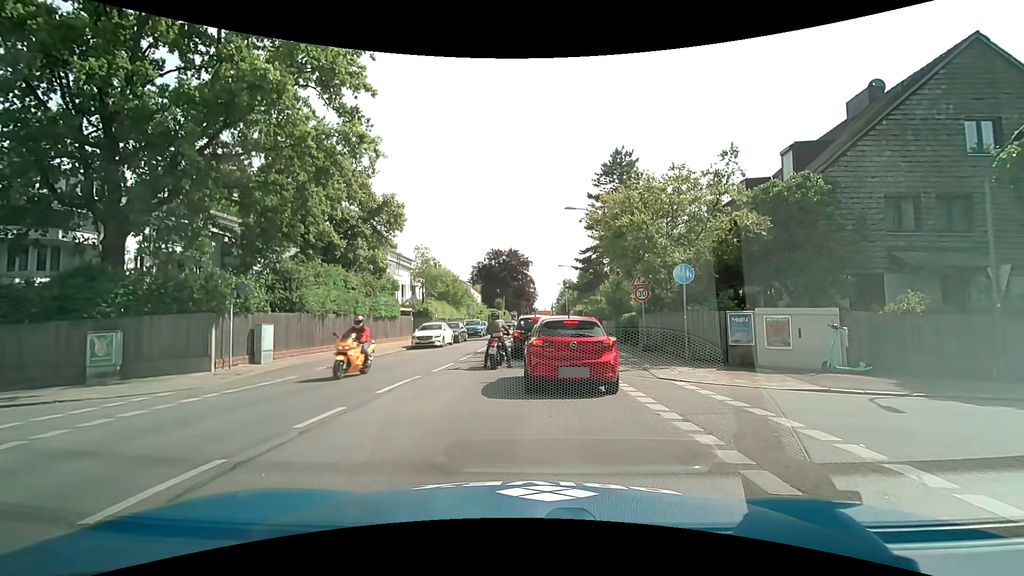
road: secondary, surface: asphalt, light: Day
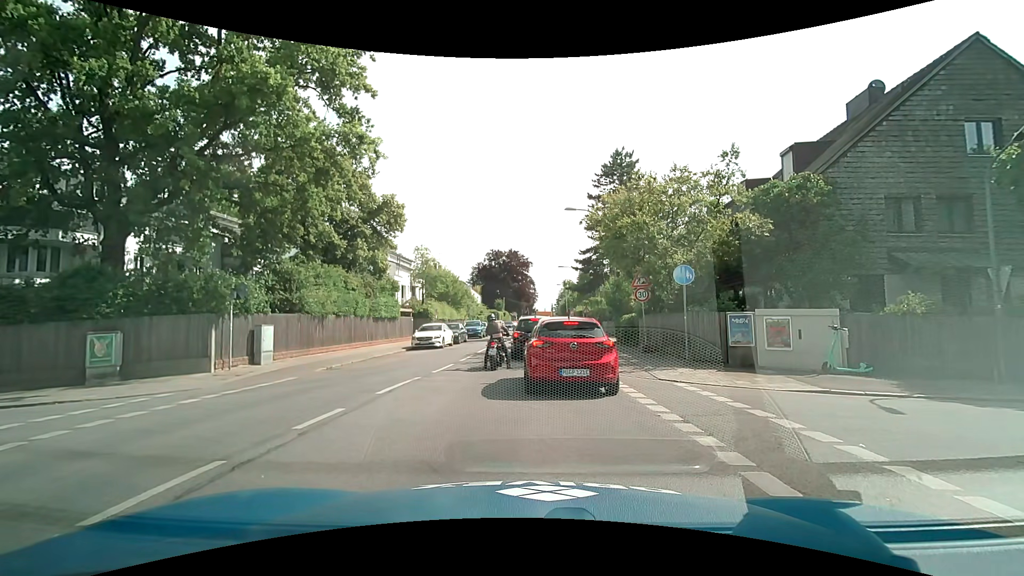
(0.0, +0.1) m; 0°
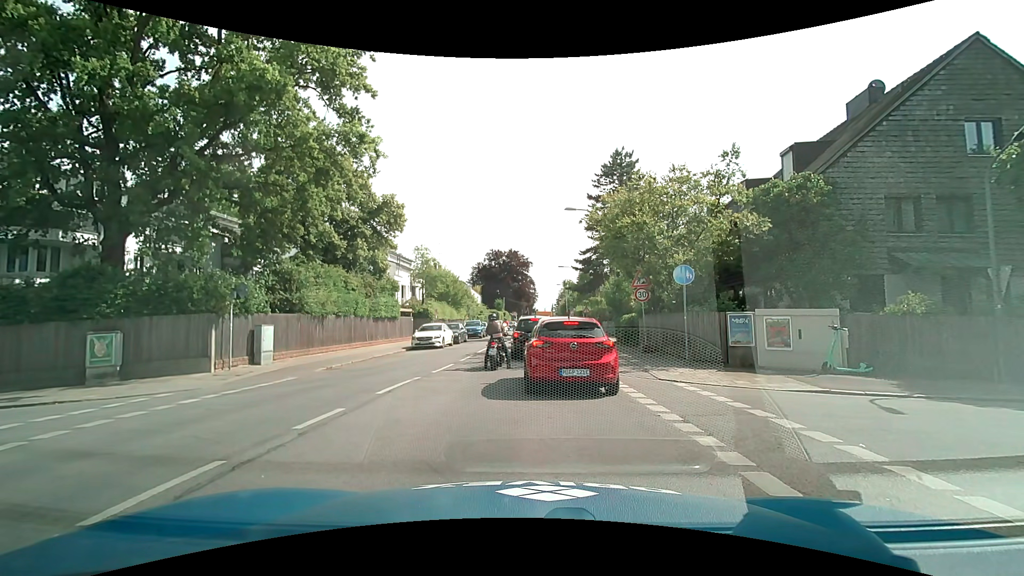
(0.0, 0.0) m; 0°
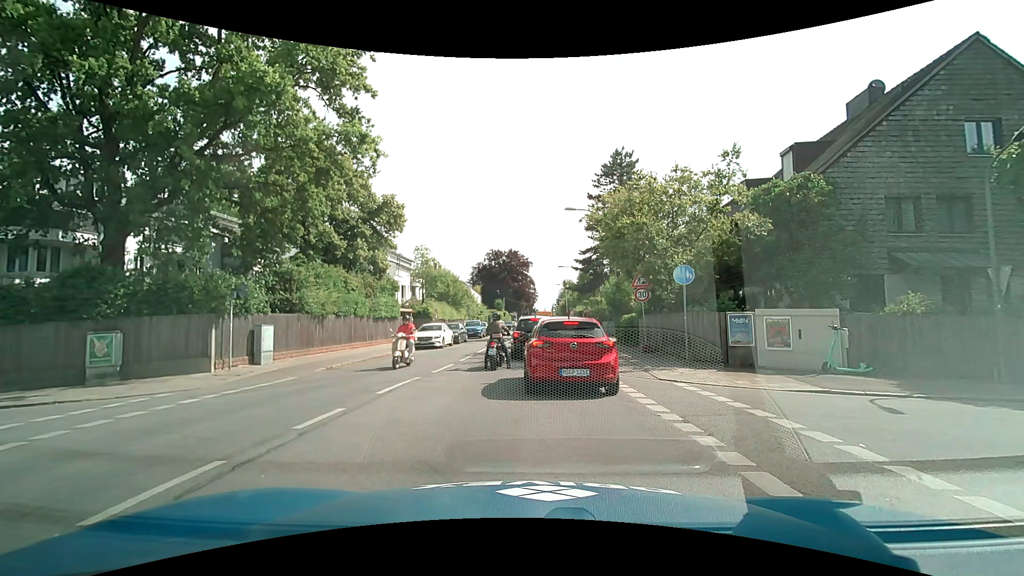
(0.0, 0.0) m; 0°
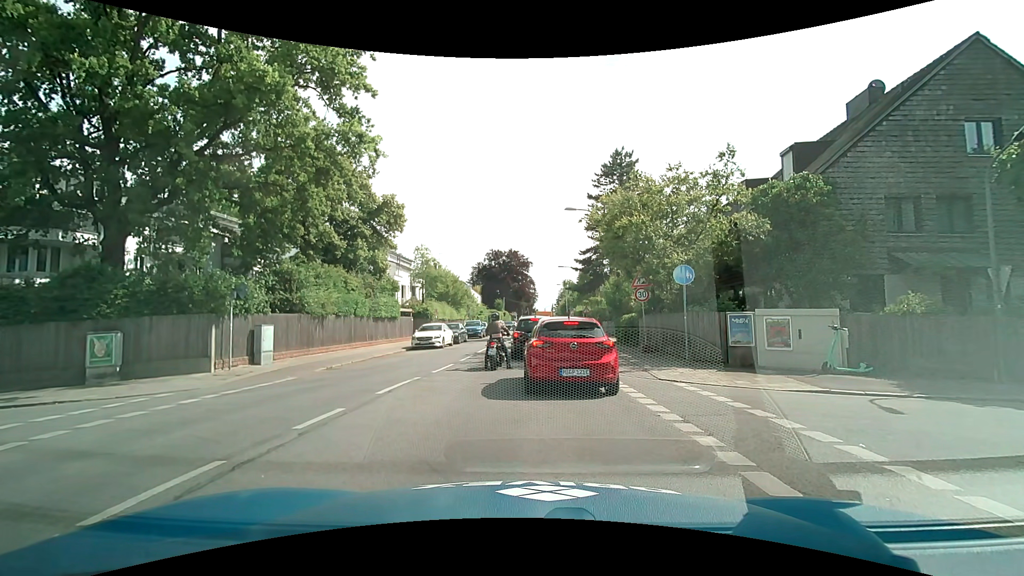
(0.0, 0.0) m; 0°
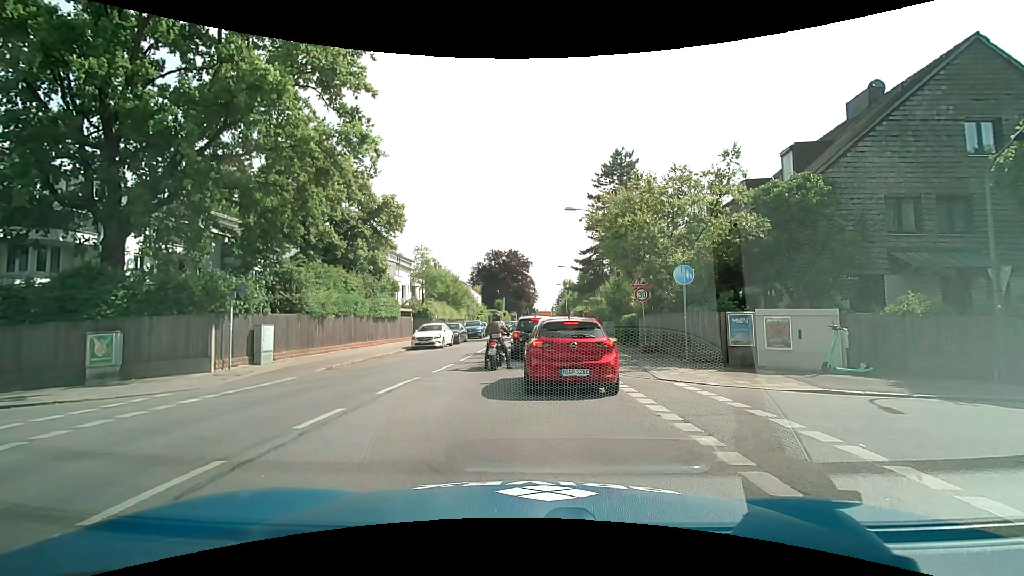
(0.0, 0.0) m; 0°
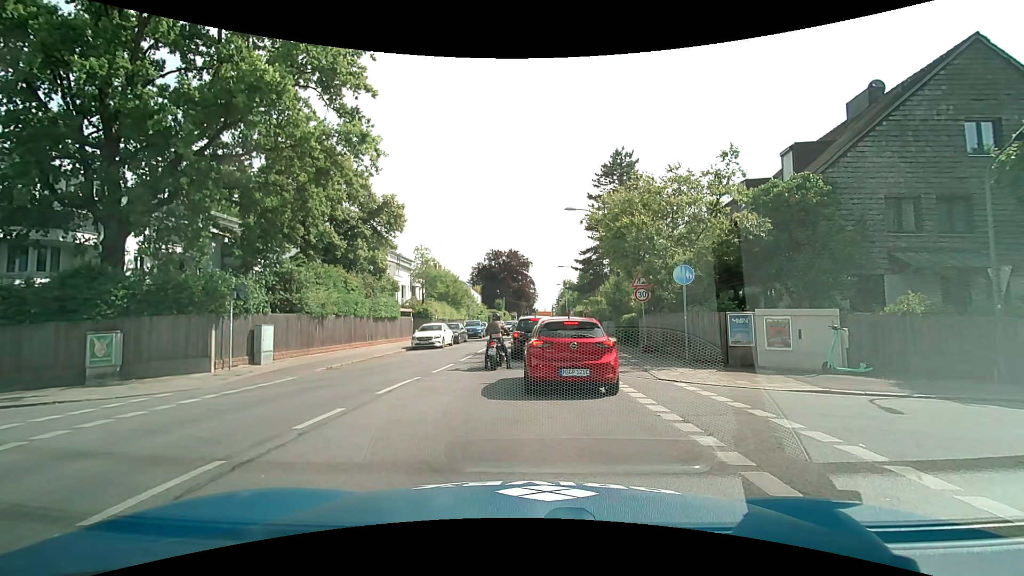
(0.0, 0.0) m; 0°
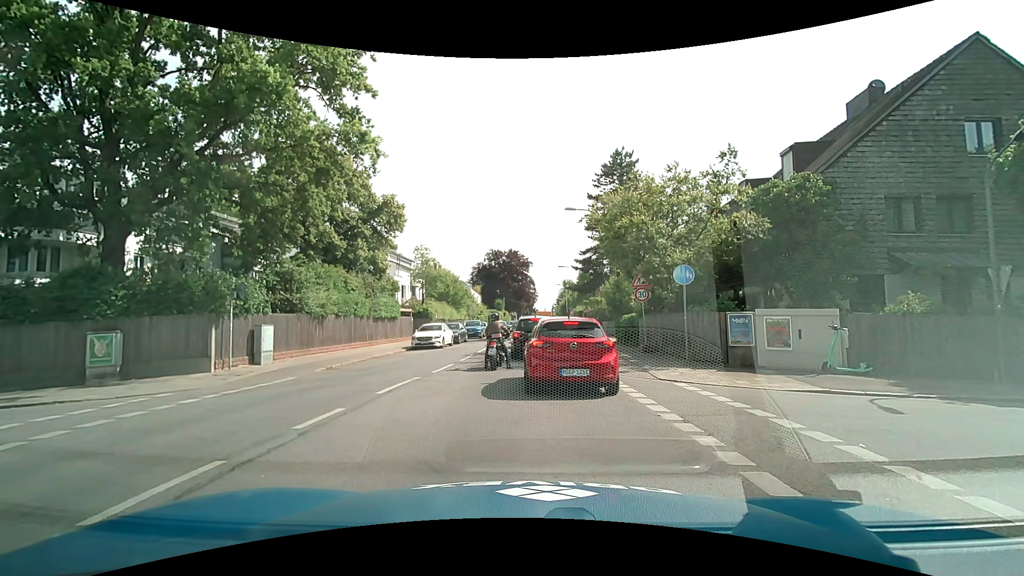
(0.0, 0.0) m; 0°
(0, +10) (0, +20) (0, +30) (0, +40) (0, +50) (+1, +60) (+1, +70) (+1, +80) (+2, +90) (+2, +100) m
